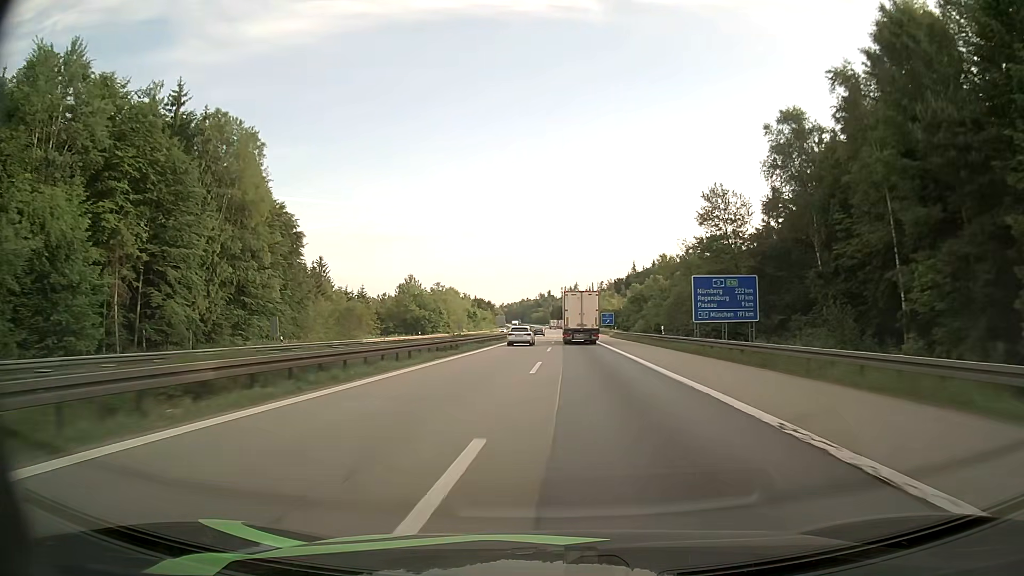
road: motorway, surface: asphalt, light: Day
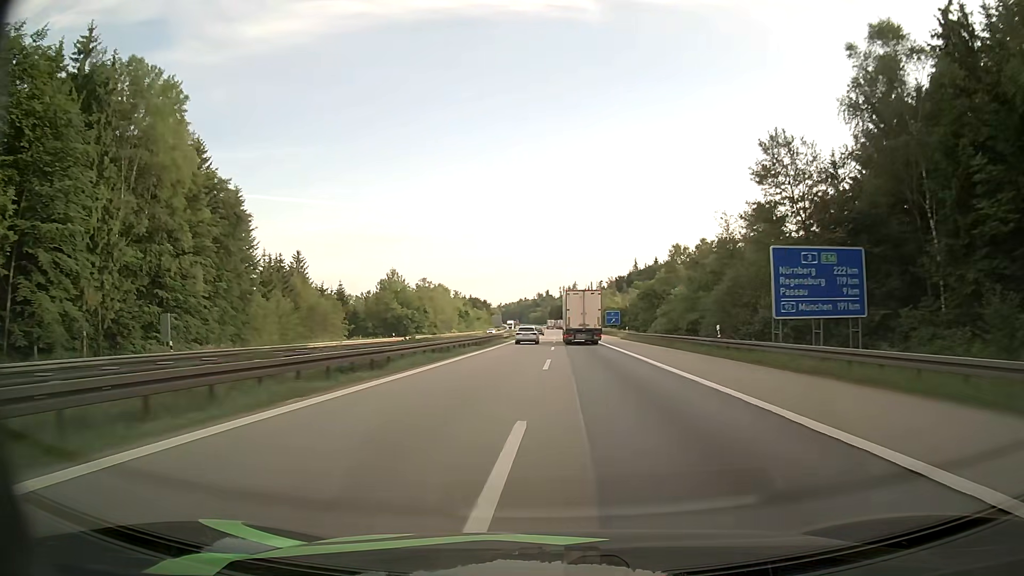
(0.0, +16.5) m; 0°
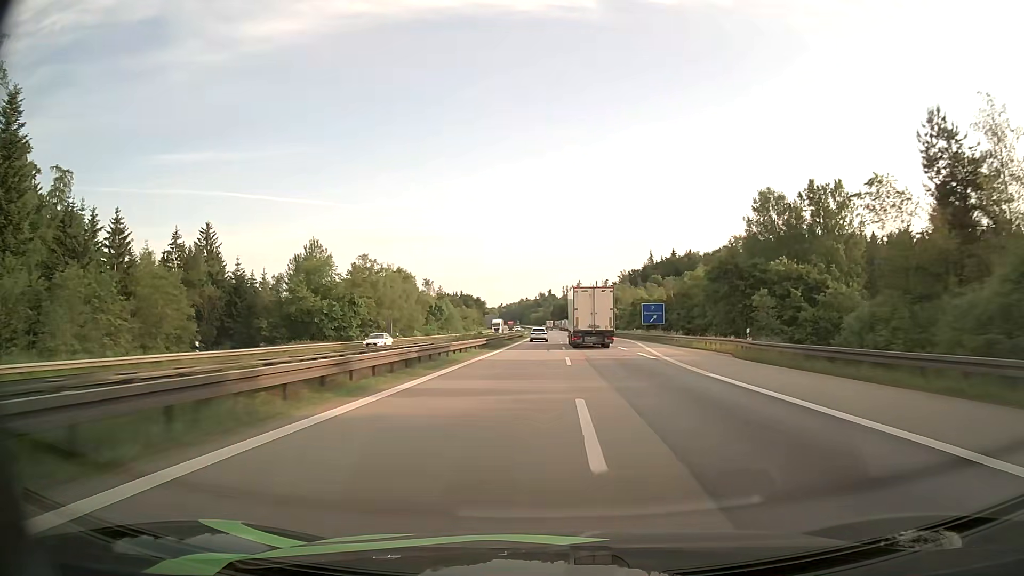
(0.0, +51.1) m; 0°
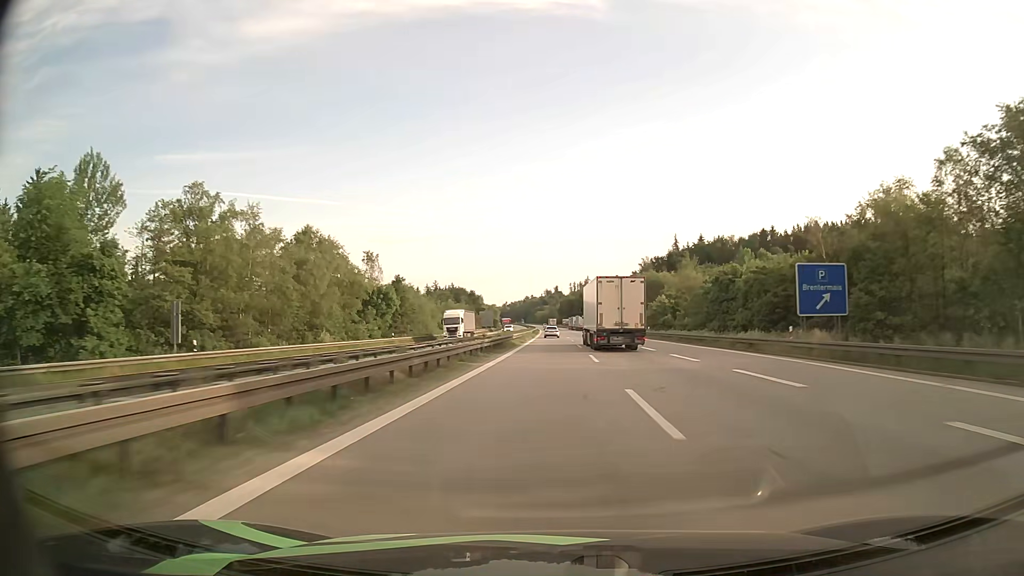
(-0.5, +52.7) m; -1°
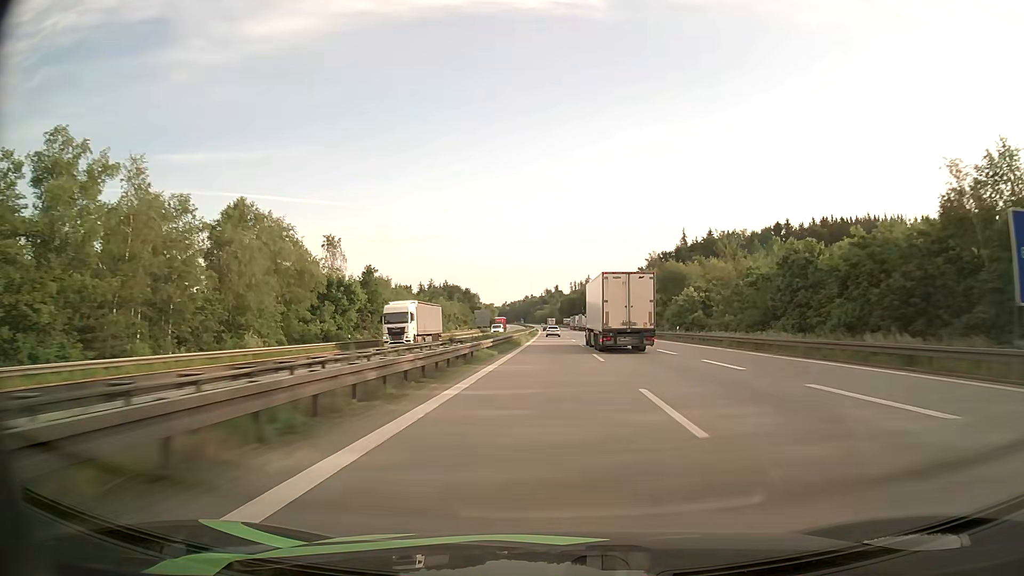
(0.0, +17.8) m; 0°
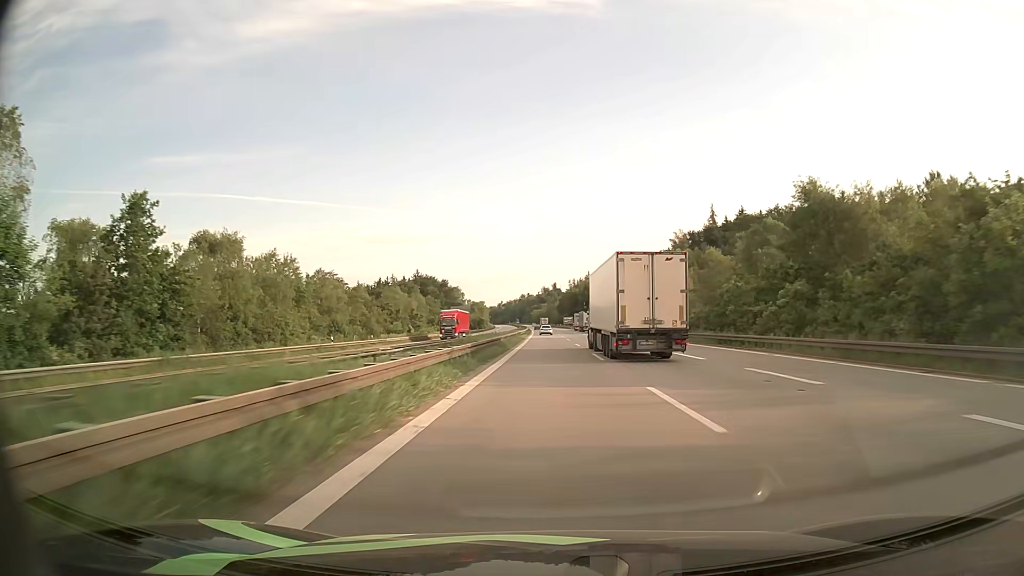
(+0.2, +54.0) m; 0°
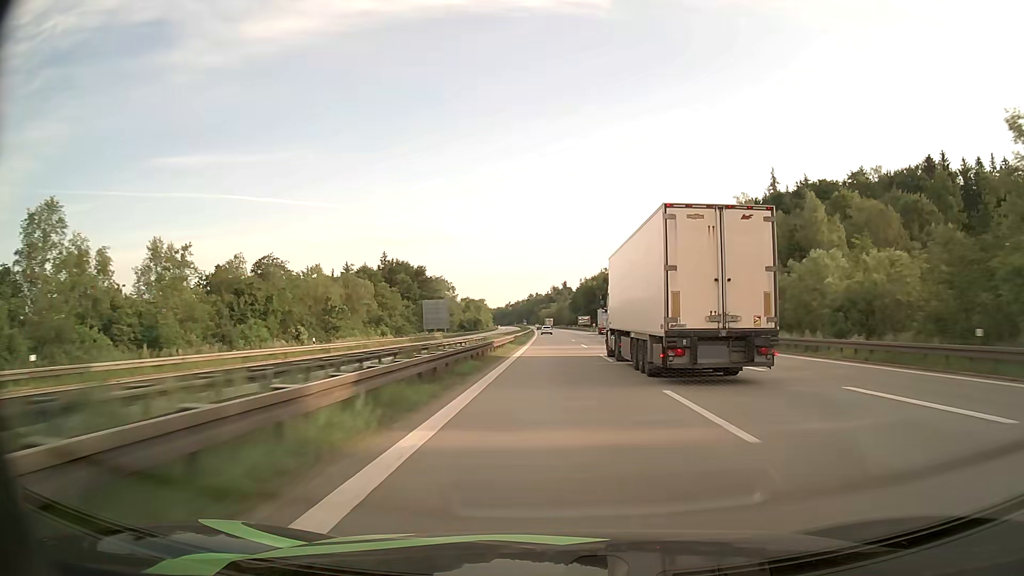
(-0.4, +54.9) m; -1°
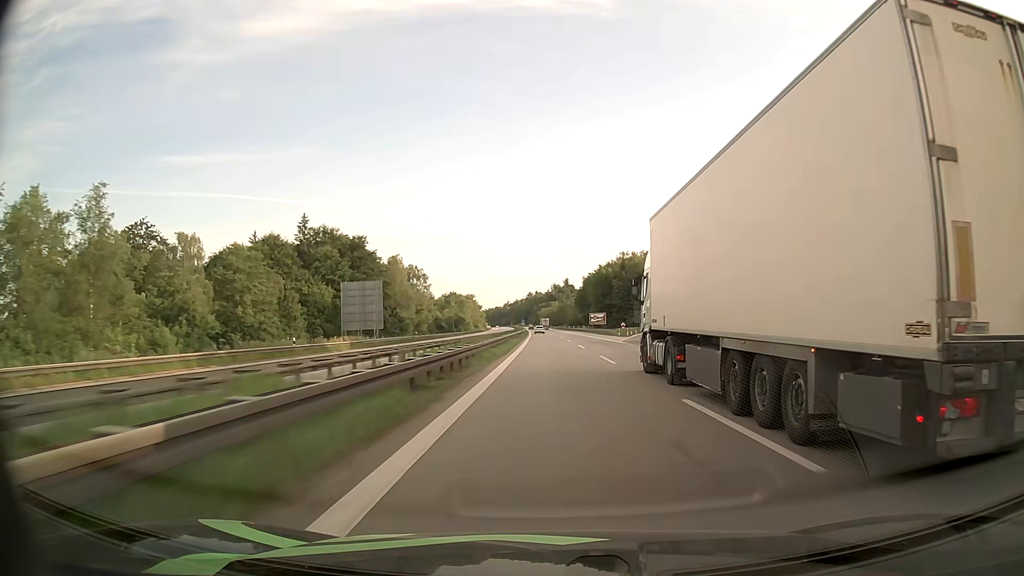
(-0.1, +55.7) m; 0°
(0, +10) (0, +20) (0, +30) (0, +40) (0, +50) (0, +60) (0, +70) (0, +80) (0, +90) (0, +100) m
